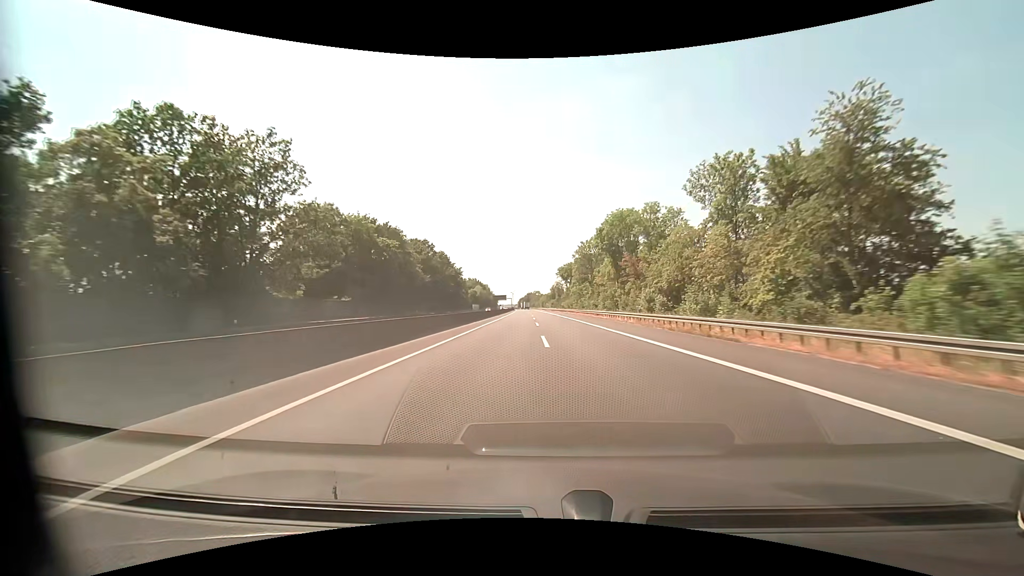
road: motorway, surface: asphalt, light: Day
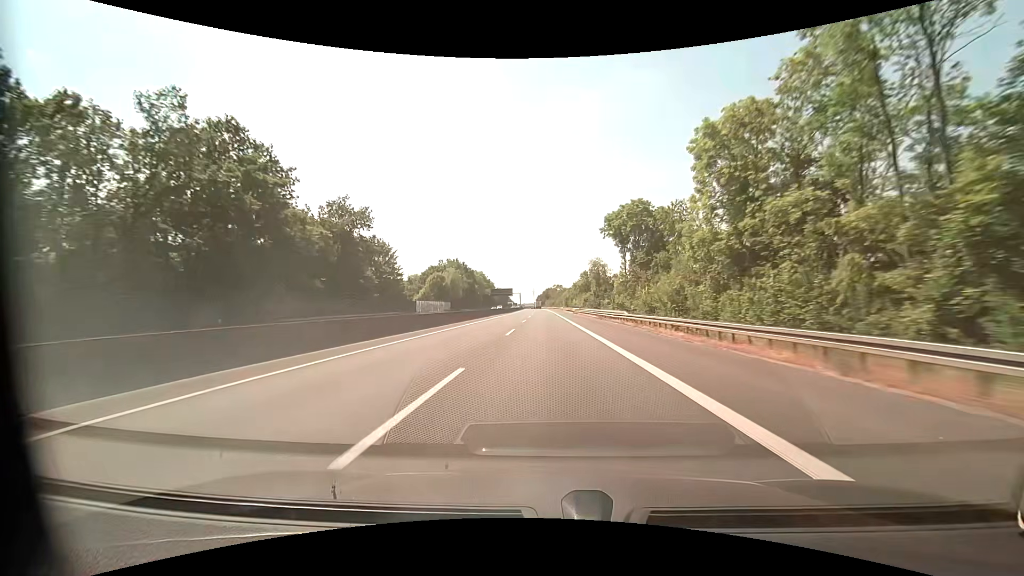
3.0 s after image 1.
(-1.0, +103.3) m; -2°
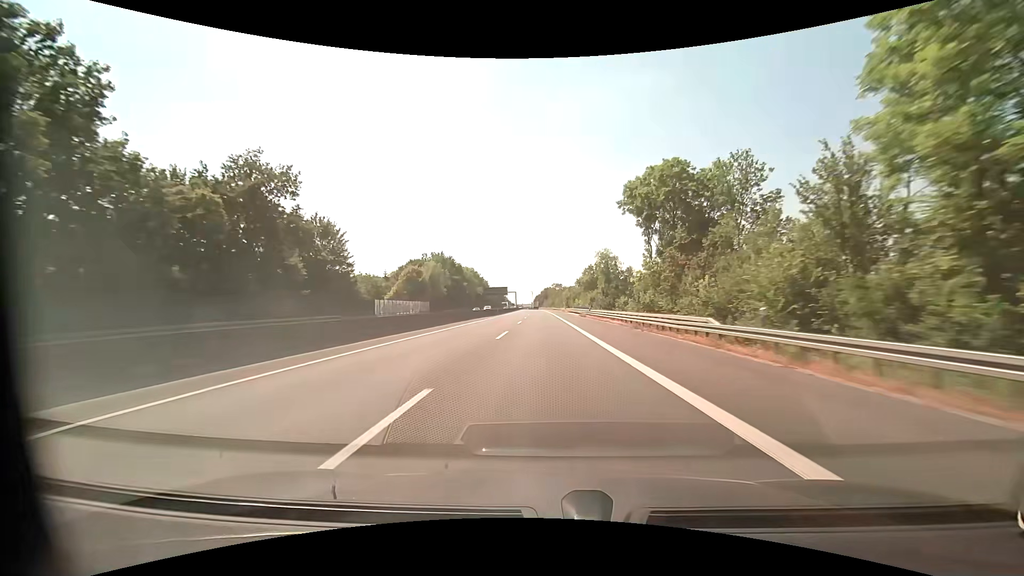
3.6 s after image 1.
(0.0, +20.7) m; 0°
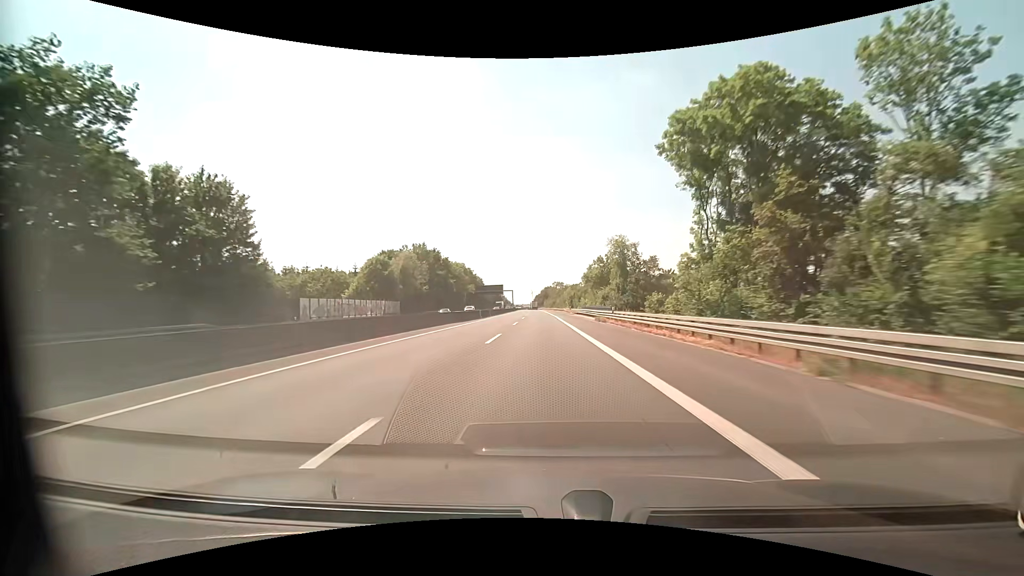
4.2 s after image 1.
(0.0, +20.7) m; 0°
(0, +10) (0, +20) (0, +30) (0, +40) (0, +50) (-1, +60) (-1, +70) (-1, +80) (-1, +90) (-1, +100) m
